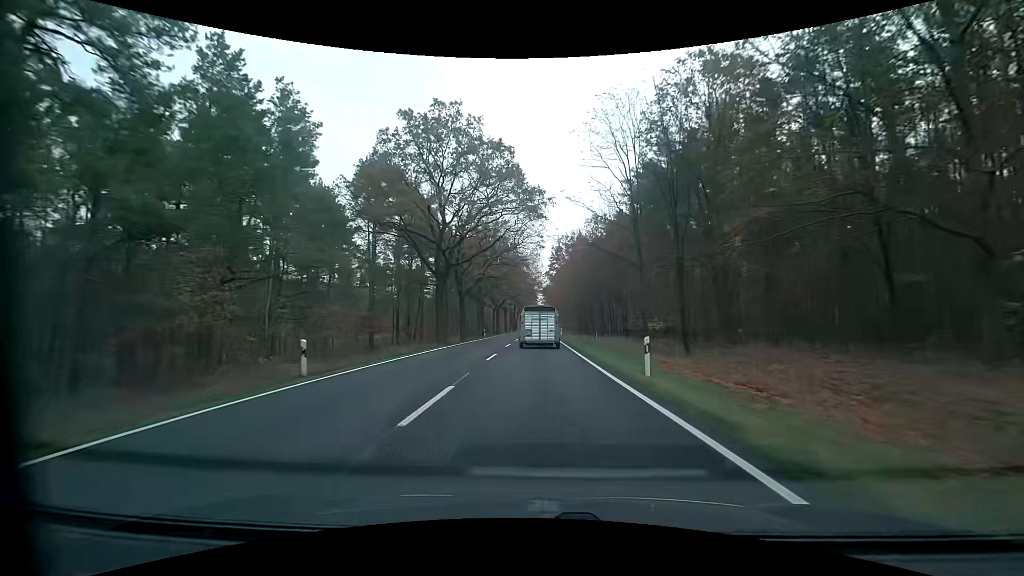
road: primary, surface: asphalt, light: Day
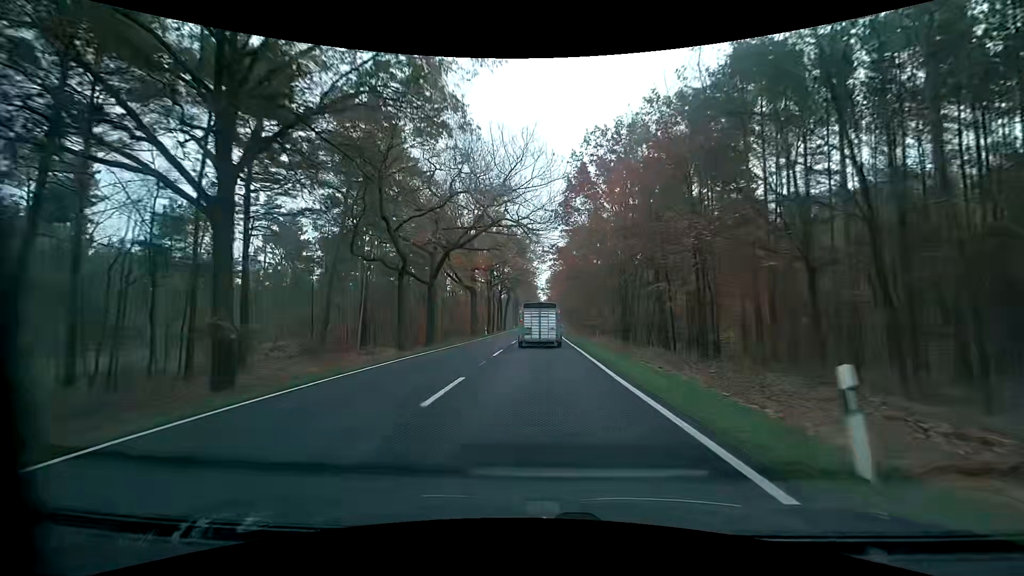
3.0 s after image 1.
(-0.2, +58.6) m; 0°
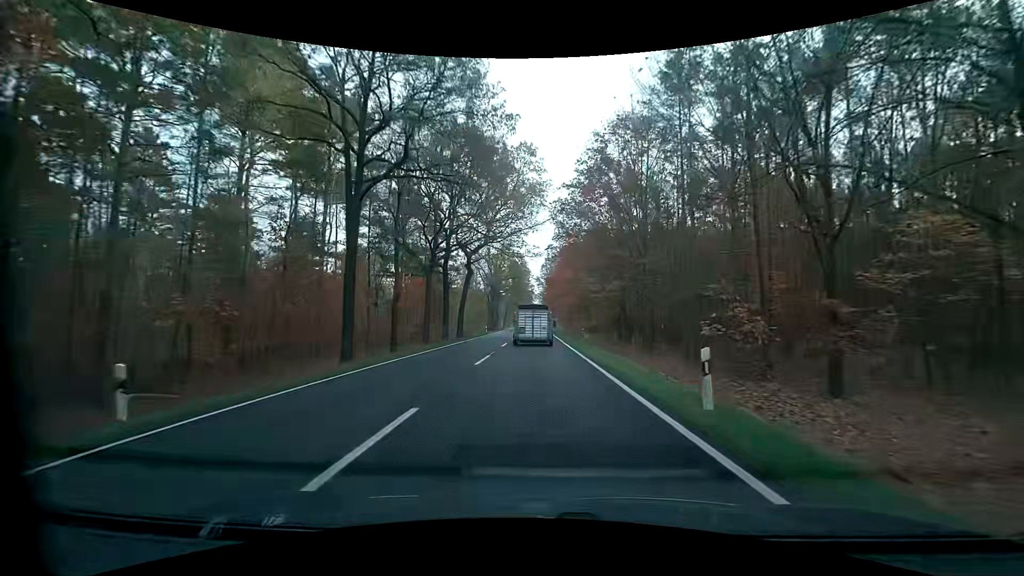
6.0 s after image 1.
(0.0, +52.4) m; +1°
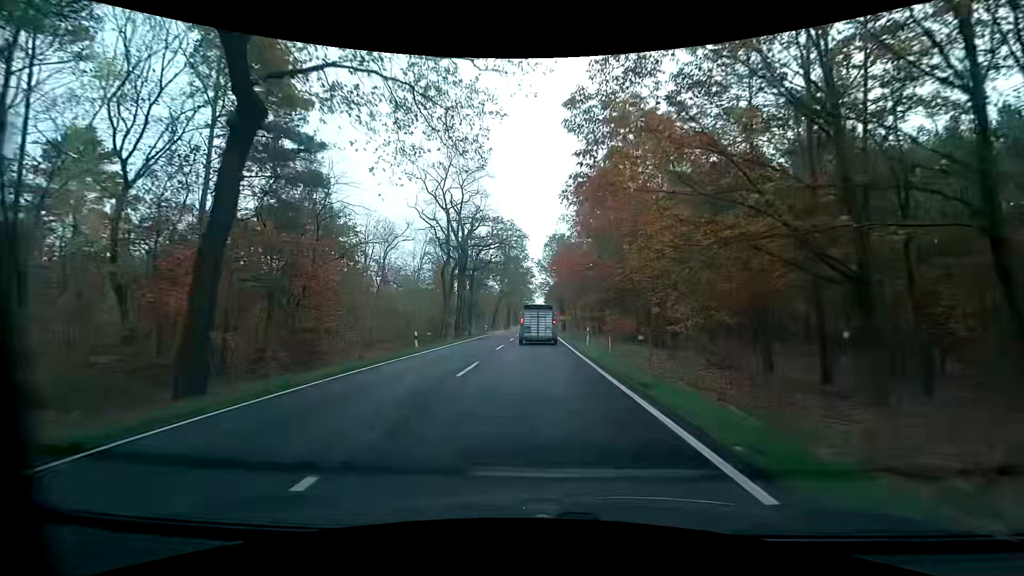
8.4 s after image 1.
(-0.3, +39.3) m; -1°
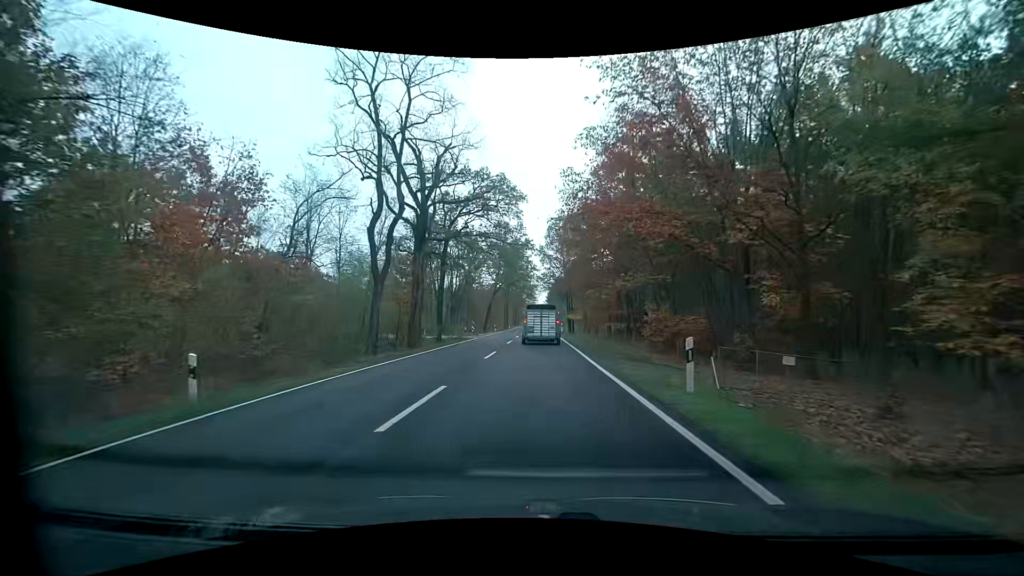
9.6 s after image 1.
(0.0, +18.2) m; 0°
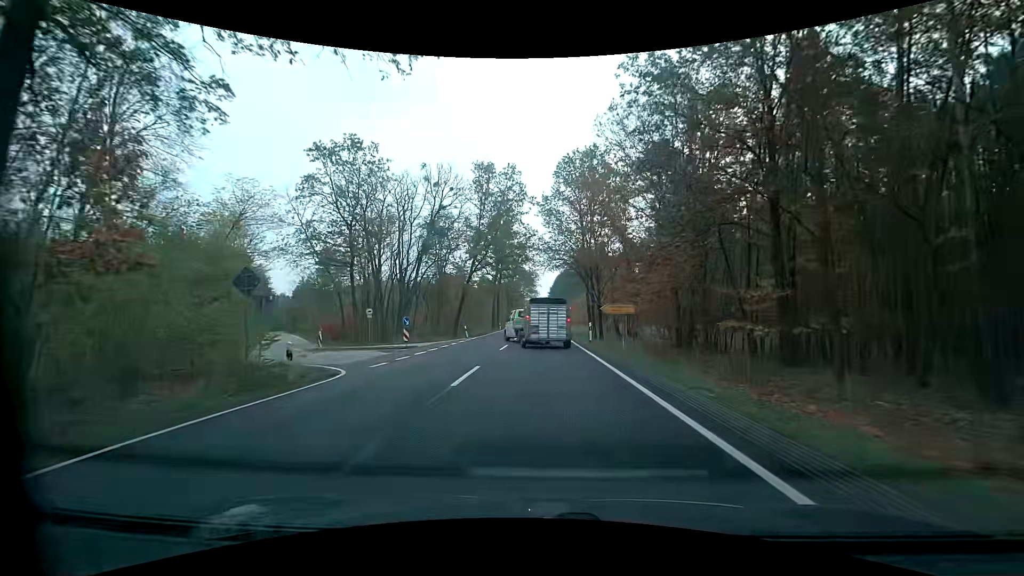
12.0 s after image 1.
(-0.2, +31.8) m; 0°
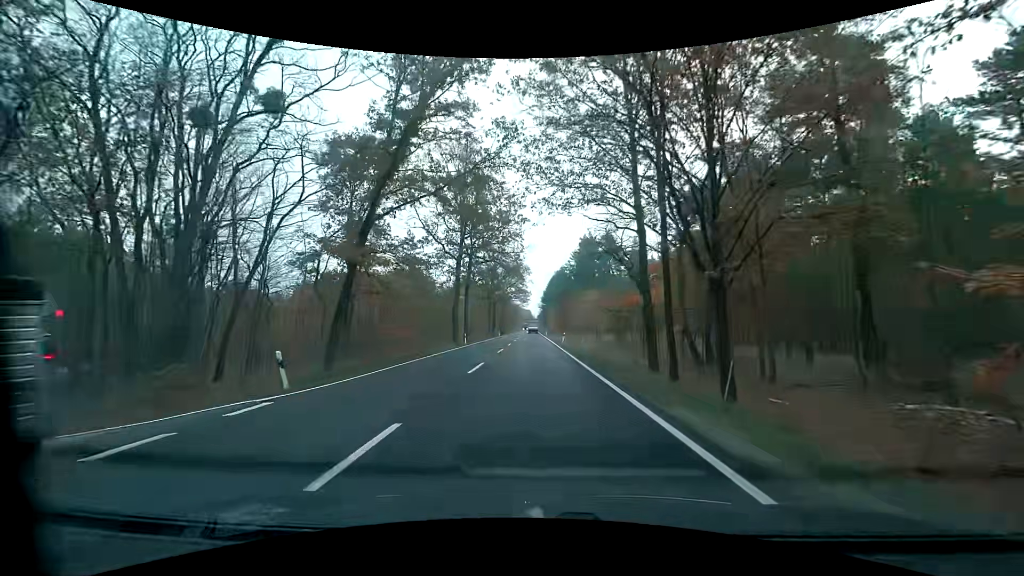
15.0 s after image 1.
(+0.3, +31.2) m; +1°
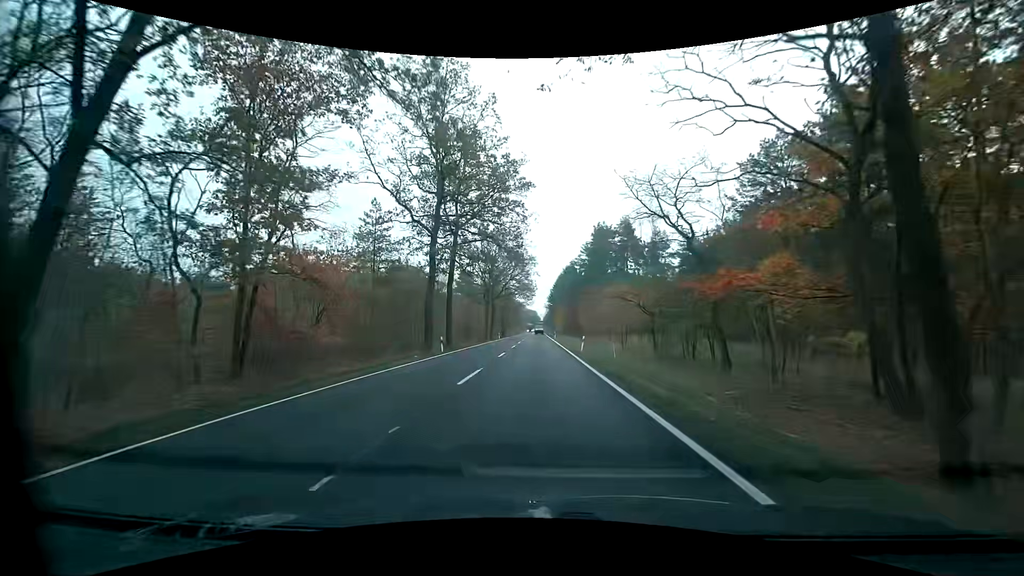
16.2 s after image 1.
(-0.2, +15.4) m; -1°
(0, +10) (0, +20) (0, +30) (0, +40) (0, +50) (0, +60) (0, +70) (0, +80) (0, +90) (0, +100) m
